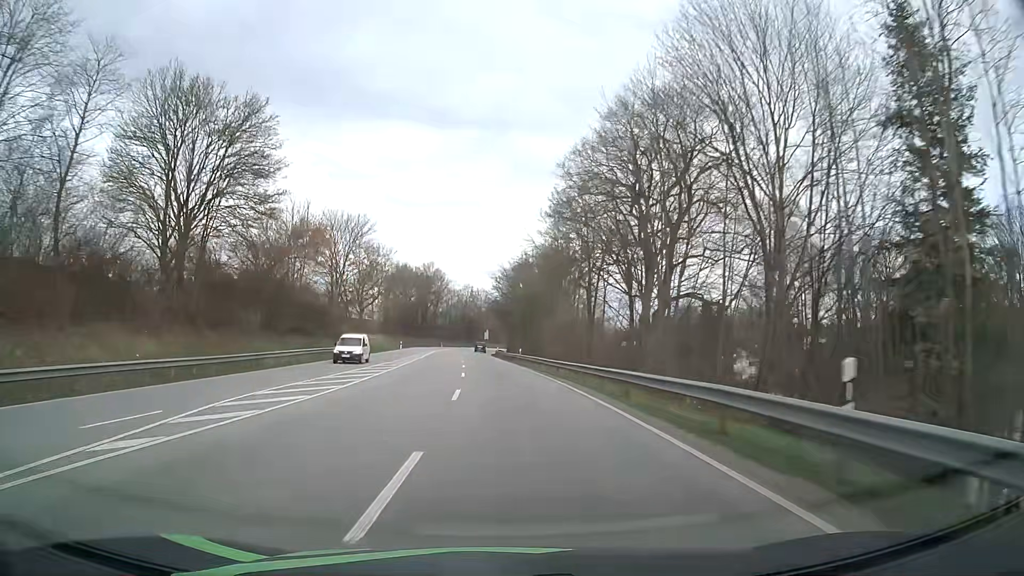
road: primary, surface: asphalt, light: Day
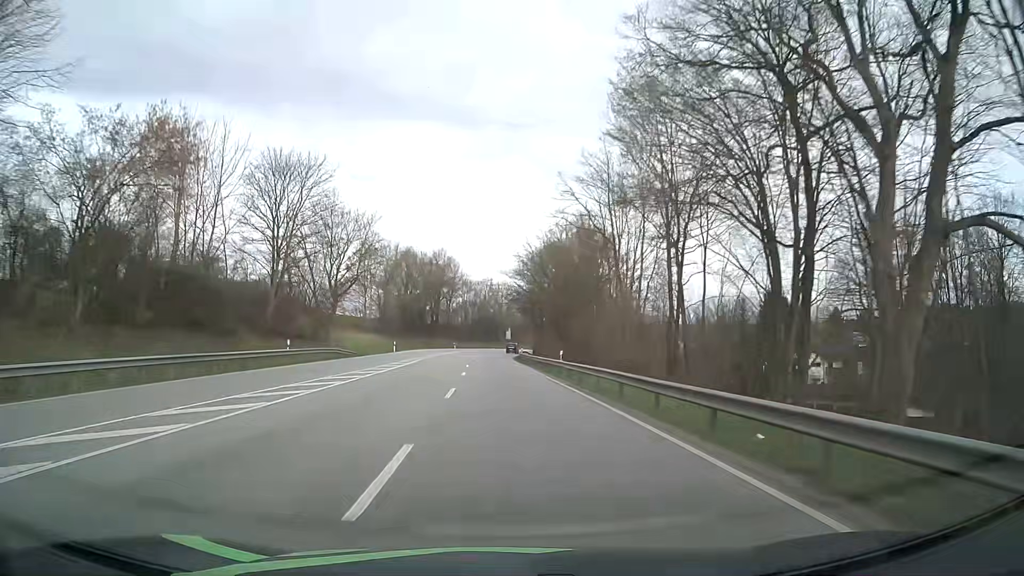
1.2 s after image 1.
(-0.5, +23.5) m; -2°
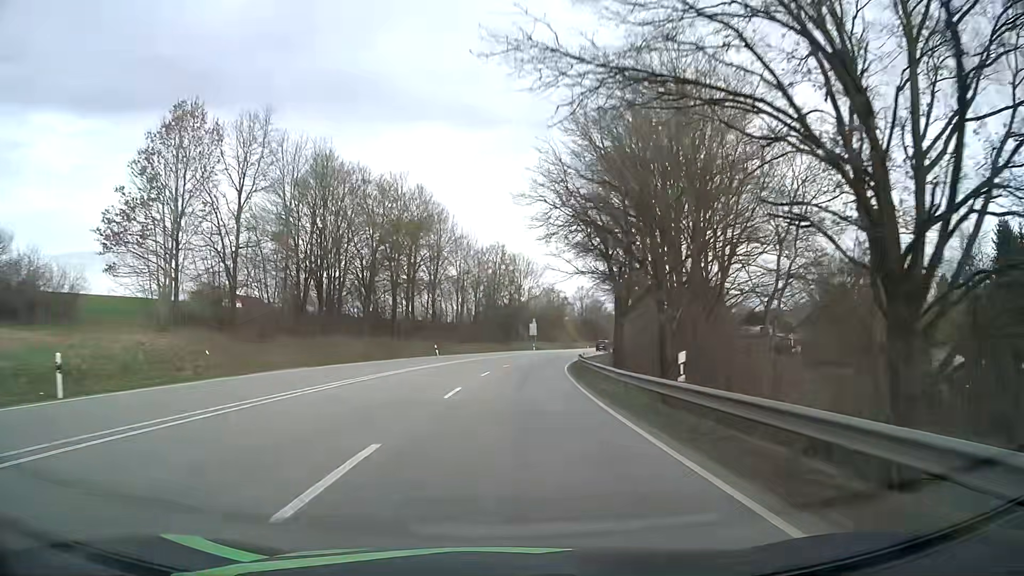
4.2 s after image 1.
(-1.1, +60.4) m; -1°
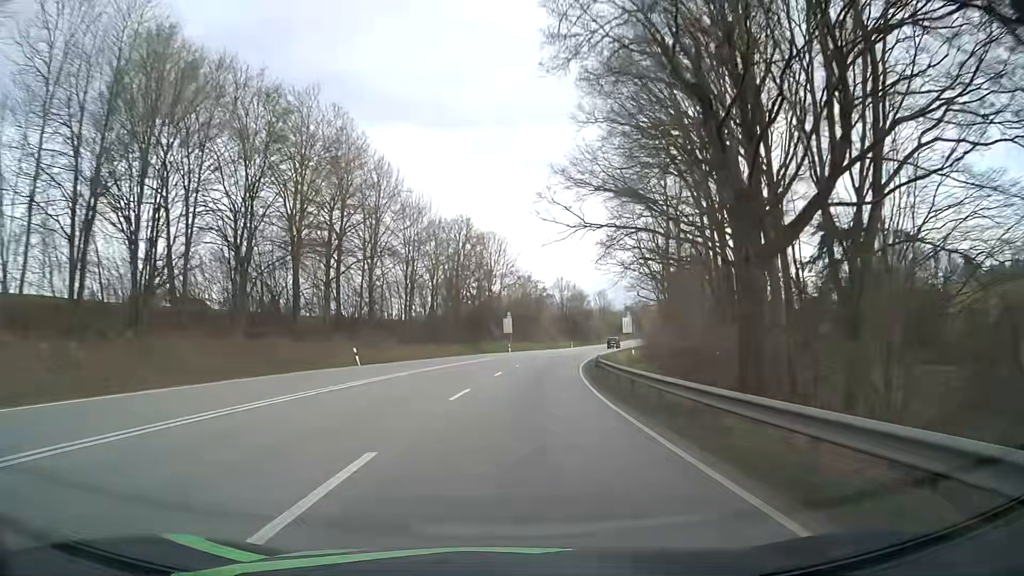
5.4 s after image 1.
(+0.4, +24.8) m; +2°
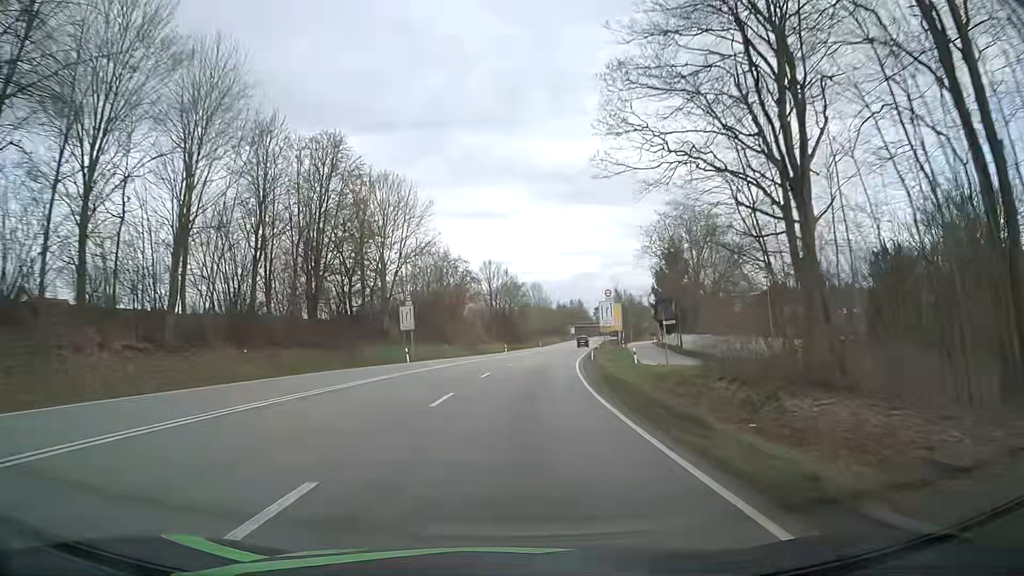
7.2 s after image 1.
(+1.9, +37.6) m; +6°
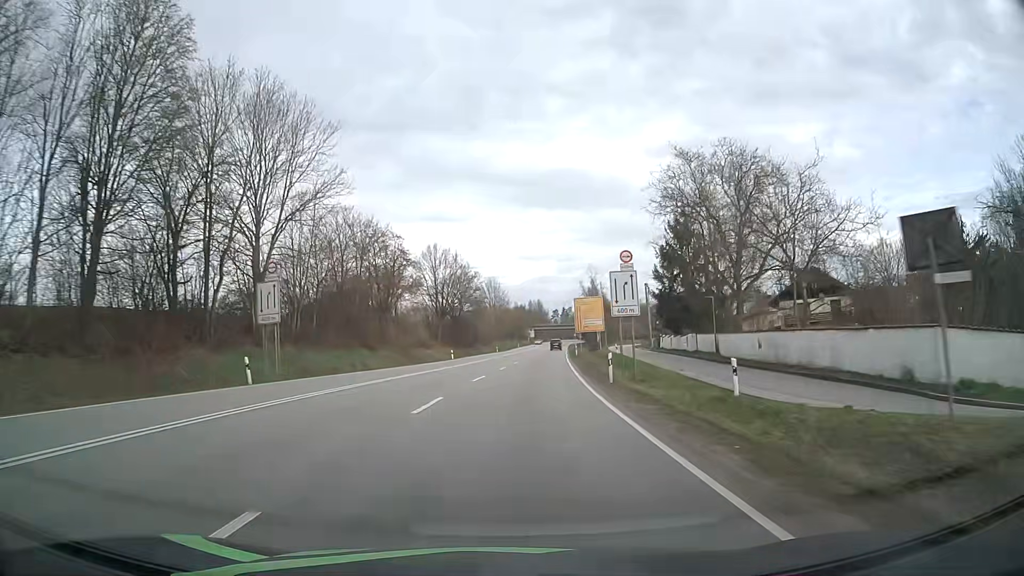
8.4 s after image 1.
(+1.0, +25.1) m; +4°
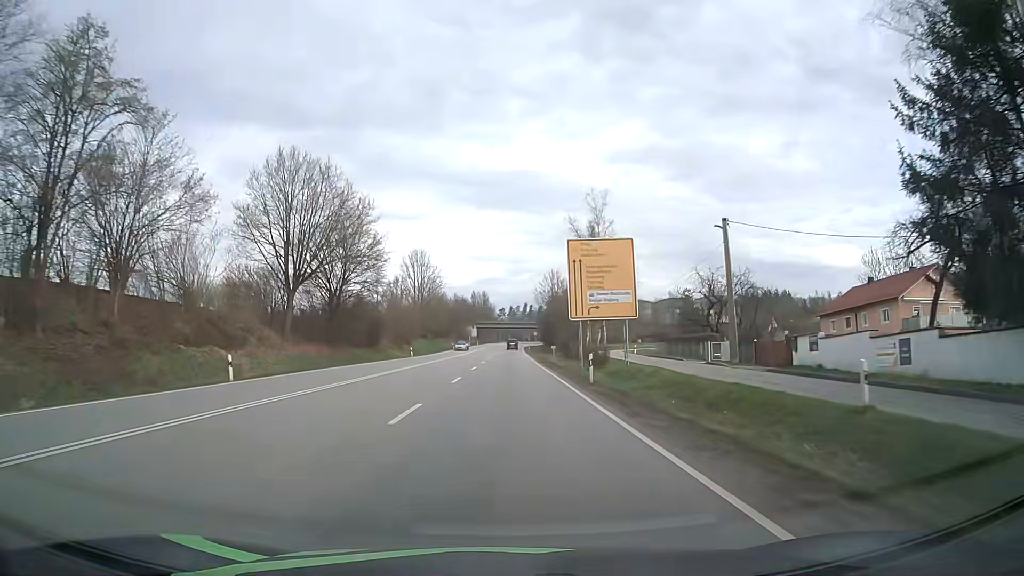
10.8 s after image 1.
(+2.3, +49.8) m; +5°
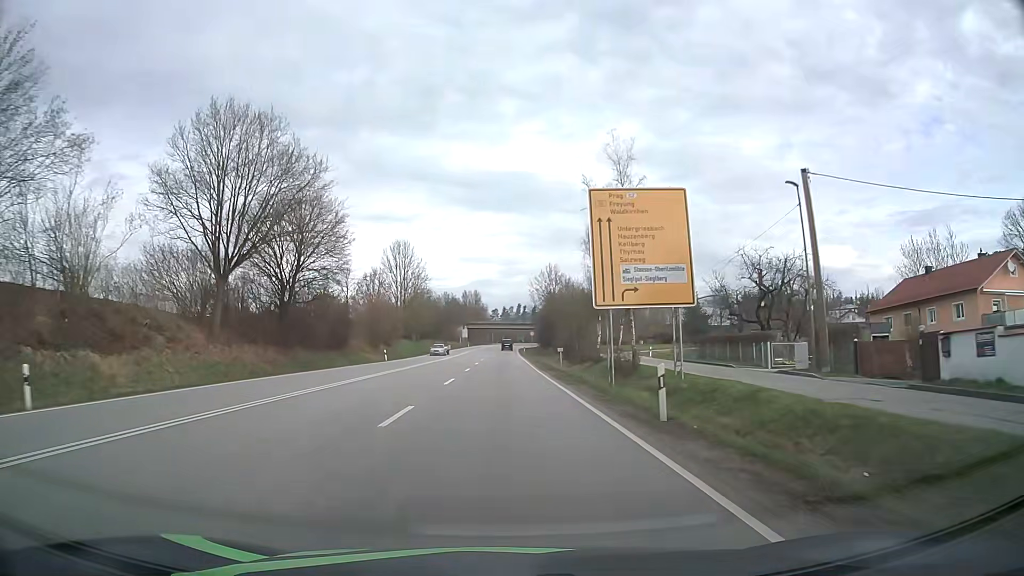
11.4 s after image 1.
(+0.1, +12.3) m; 0°
(0, +10) (0, +20) (0, +30) (0, +40) (0, +50) (0, +60) (0, +70) (0, +80) (0, +90) (0, +100) m
